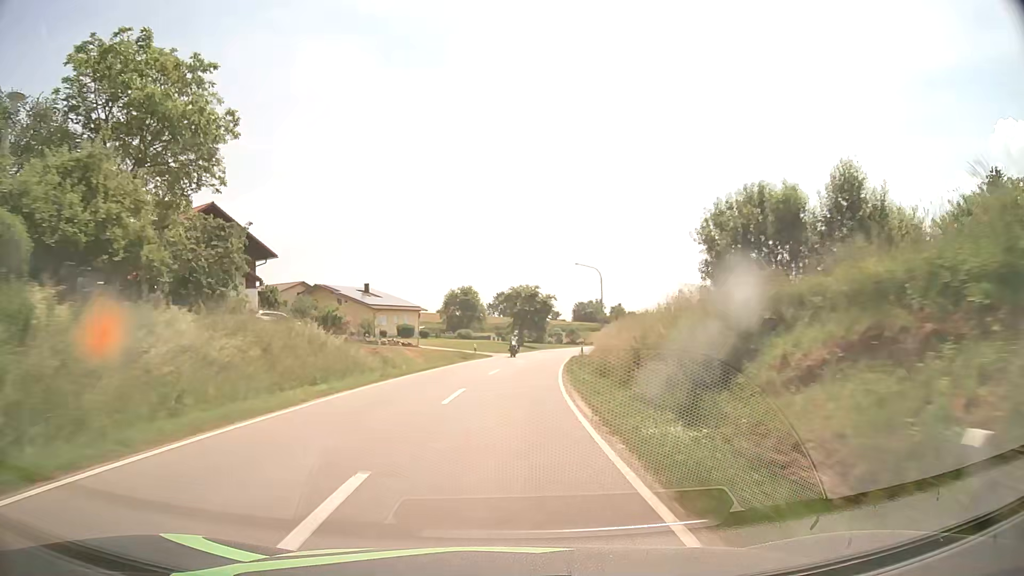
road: tertiary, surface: asphalt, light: Day
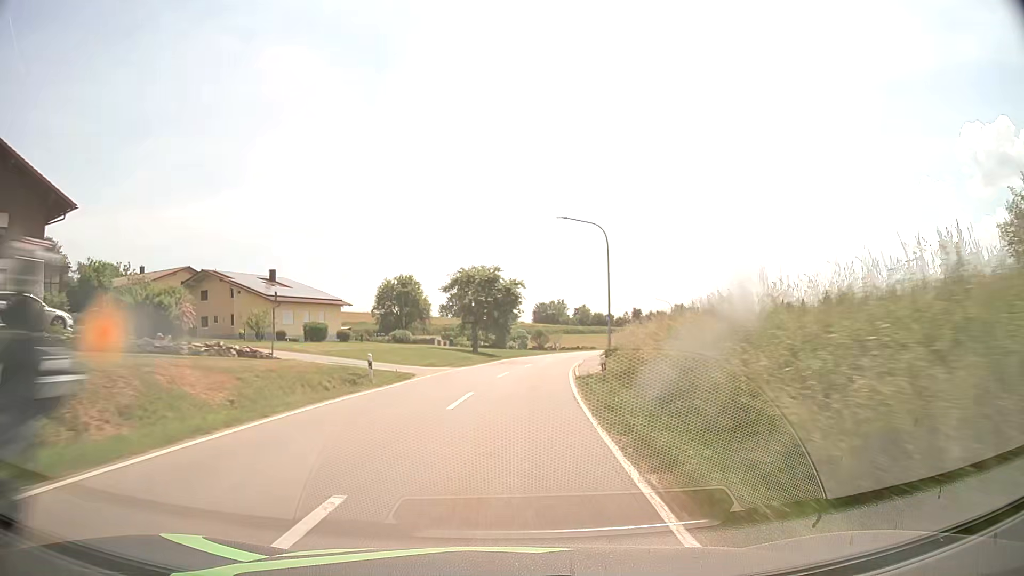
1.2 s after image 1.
(+0.7, +24.3) m; +4°
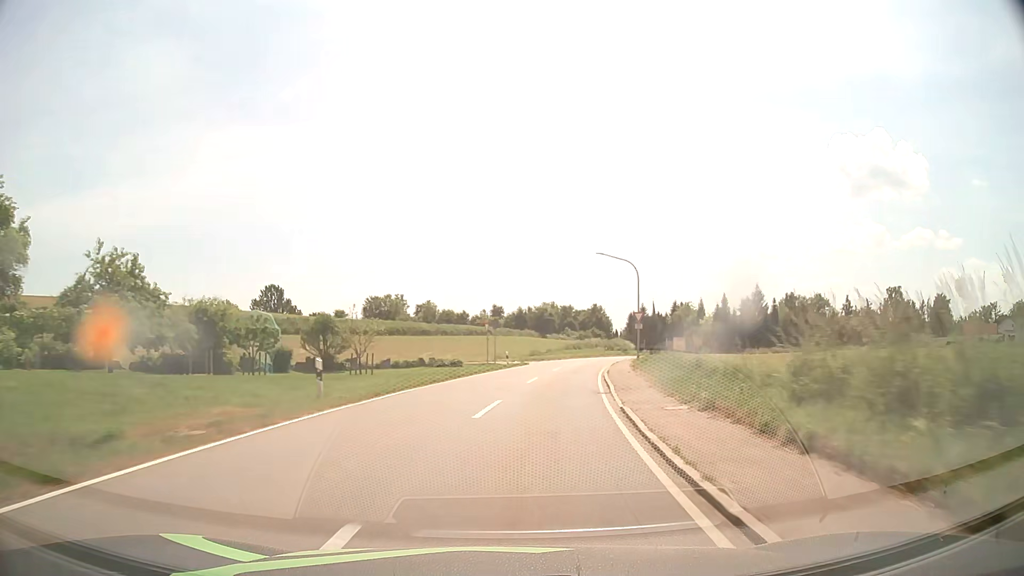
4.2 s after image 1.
(+5.8, +59.3) m; +13°
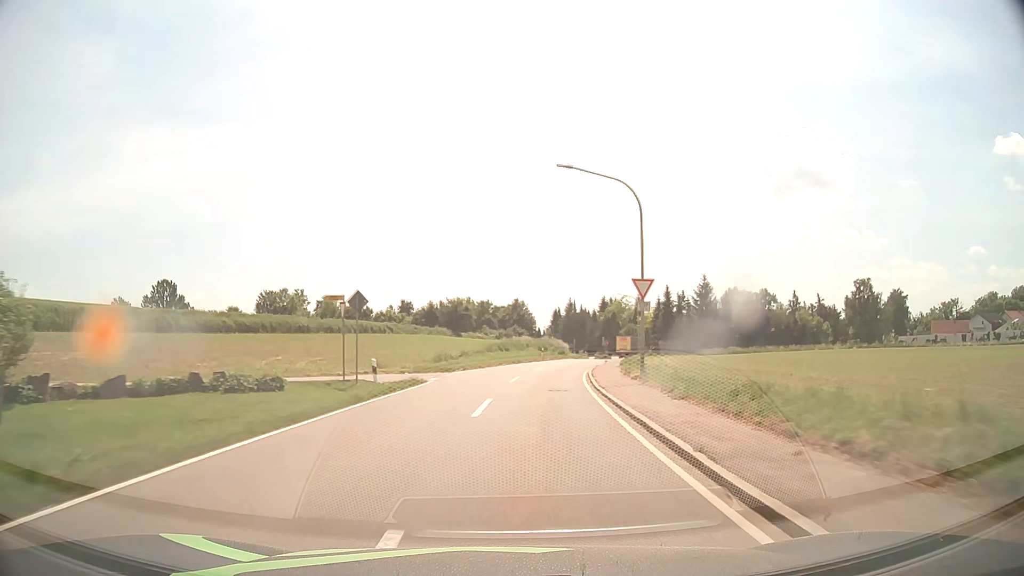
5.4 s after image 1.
(+1.3, +23.2) m; +7°
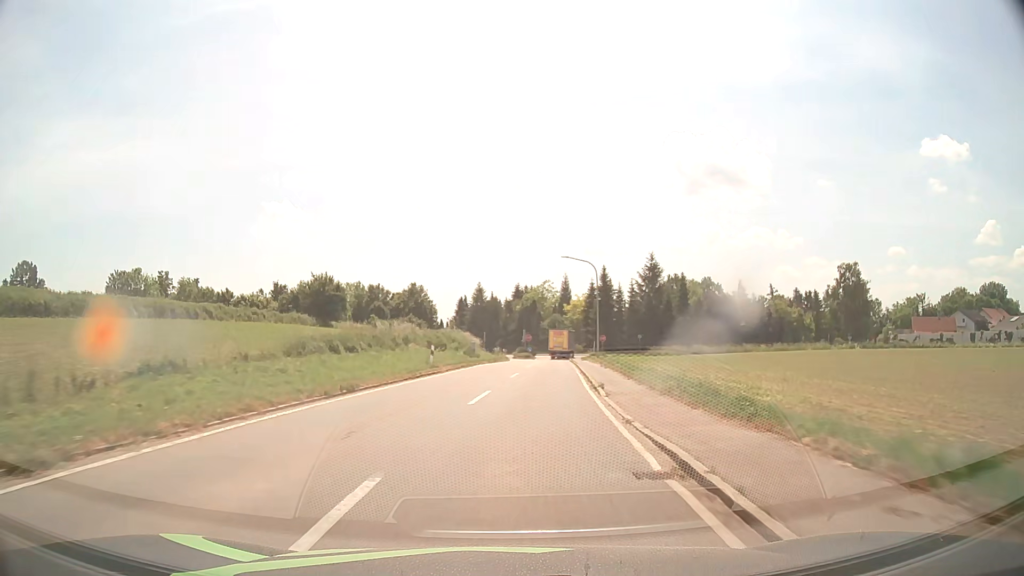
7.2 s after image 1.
(+2.6, +33.1) m; +8°
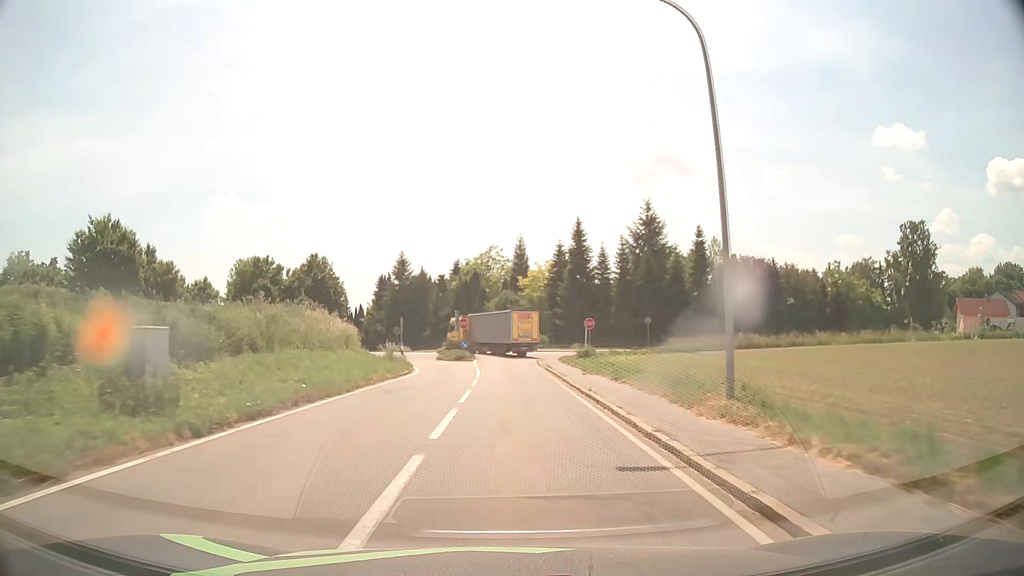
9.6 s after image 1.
(+2.4, +39.6) m; +5°
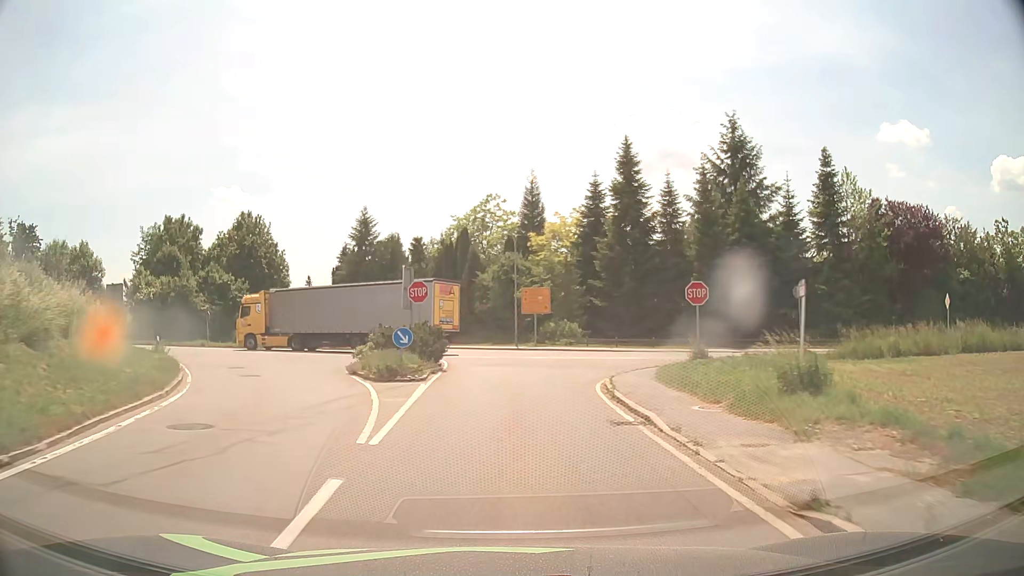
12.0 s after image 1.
(-0.1, +31.7) m; 0°
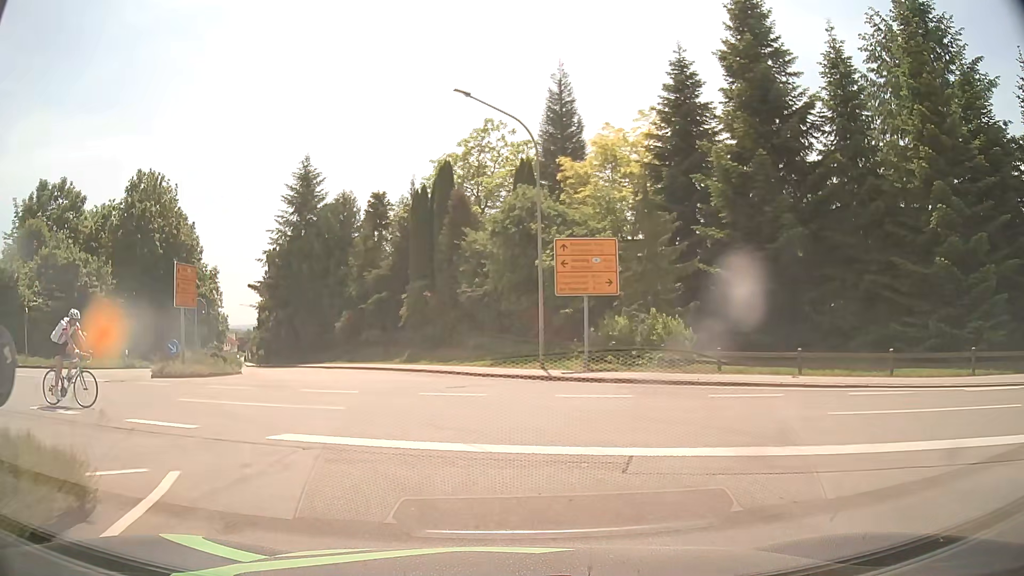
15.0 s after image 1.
(-0.1, +25.9) m; -1°
